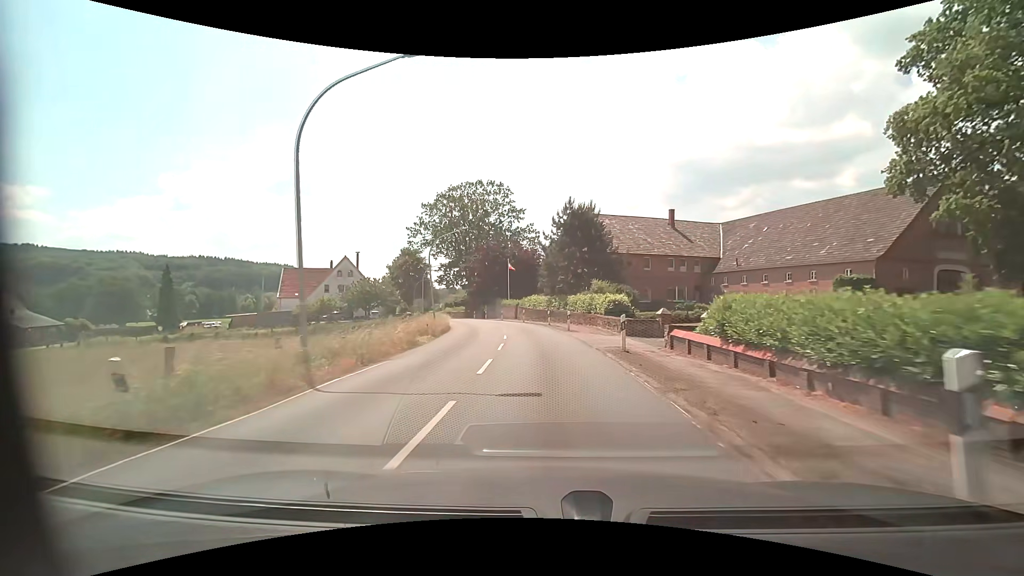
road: secondary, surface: asphalt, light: Day
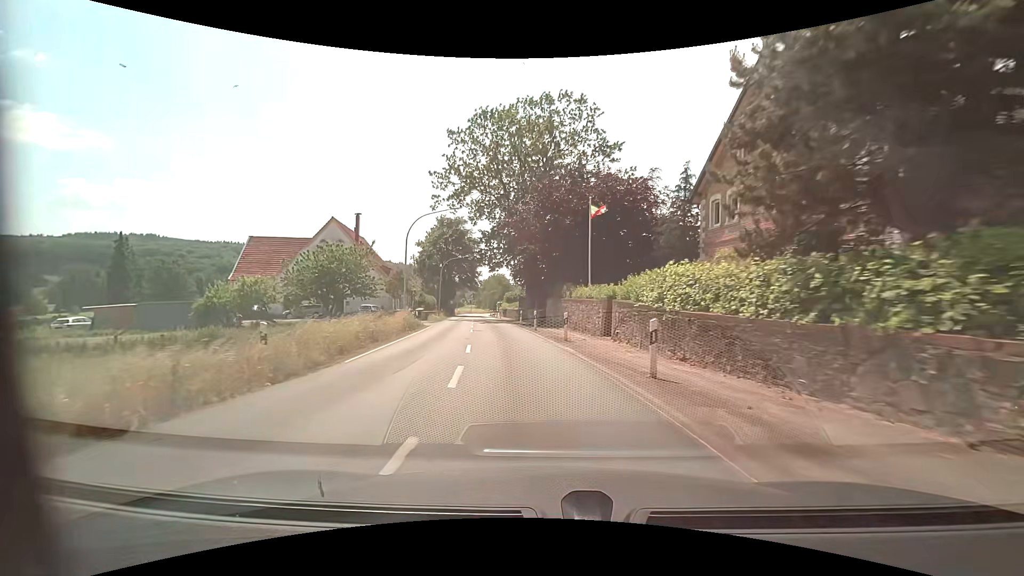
(-1.9, +36.8) m; -9°
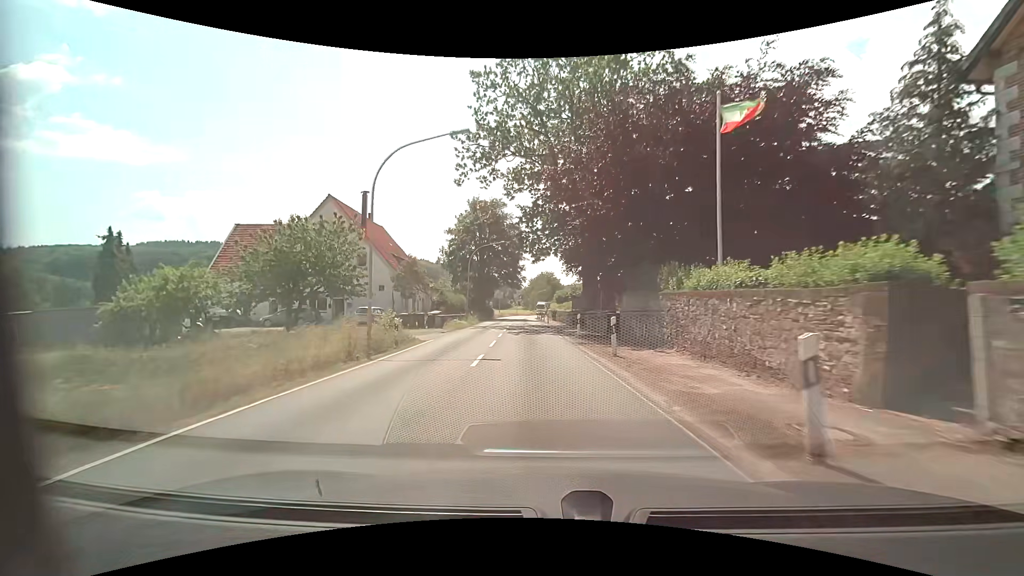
(-0.9, +14.6) m; -6°
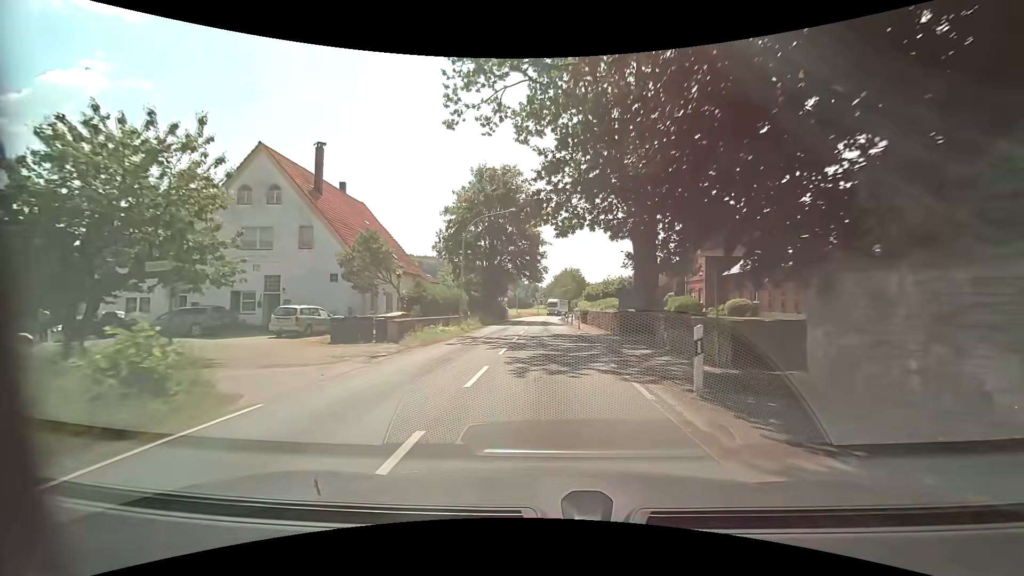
(-0.4, +14.9) m; -3°
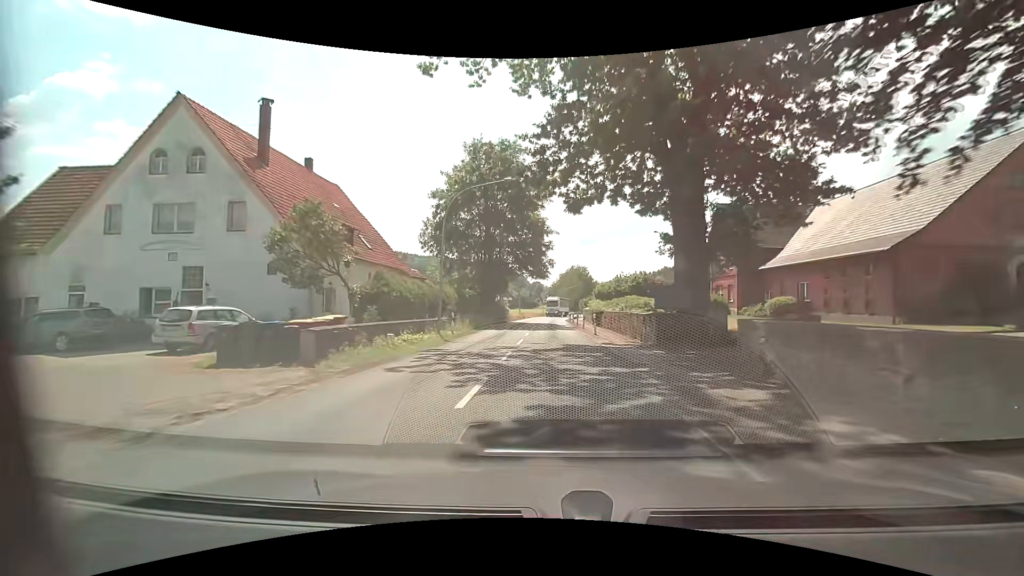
(0.0, +7.6) m; 0°
